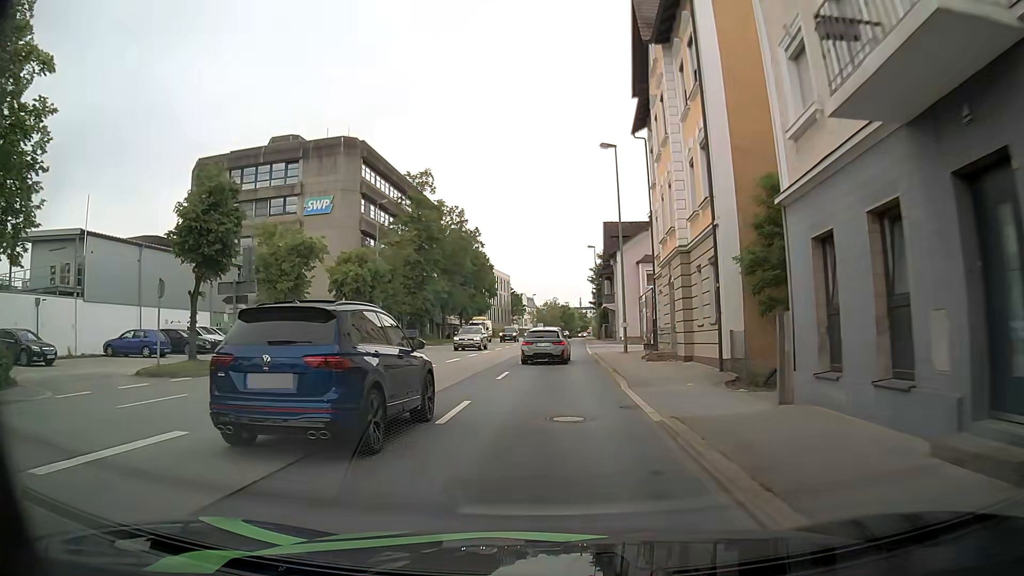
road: primary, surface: asphalt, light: Day
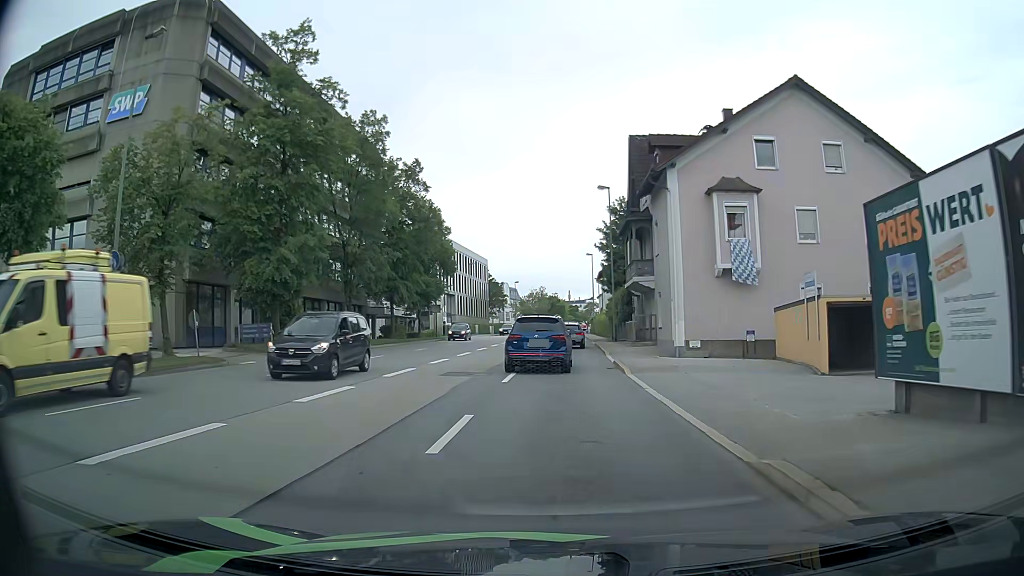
(+0.4, +29.4) m; +3°
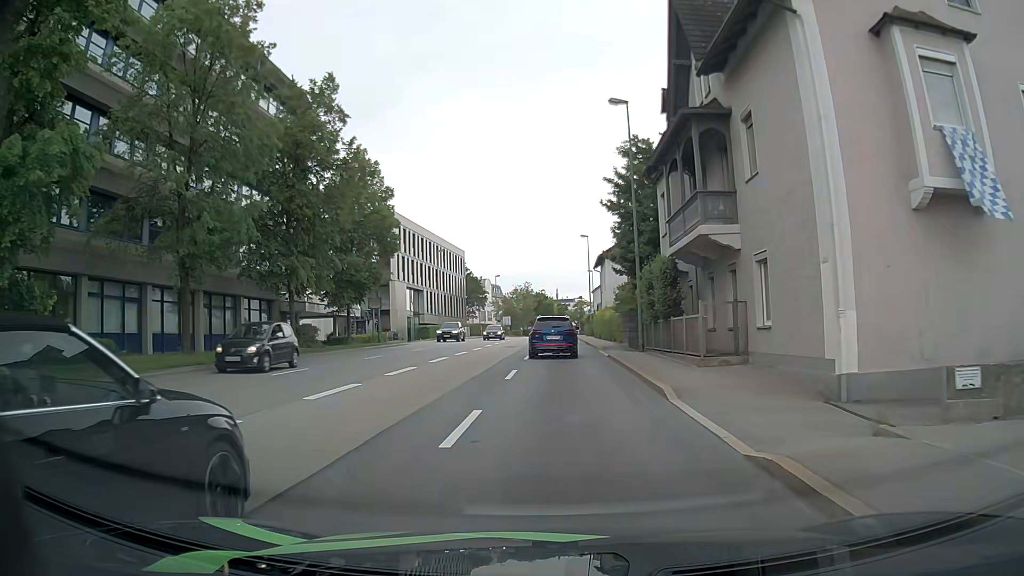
(-0.3, +17.6) m; -1°
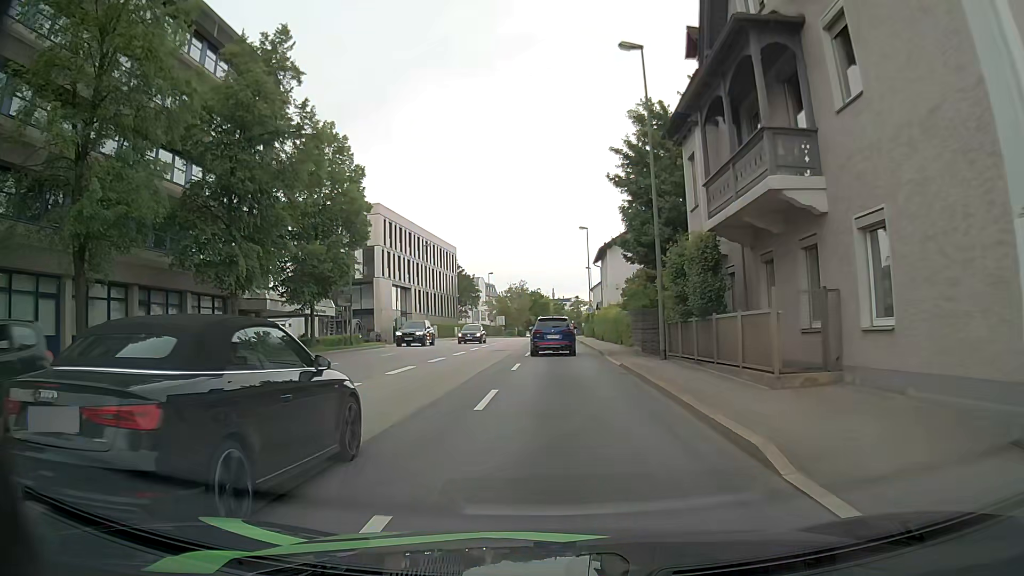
(0.0, +5.8) m; +1°
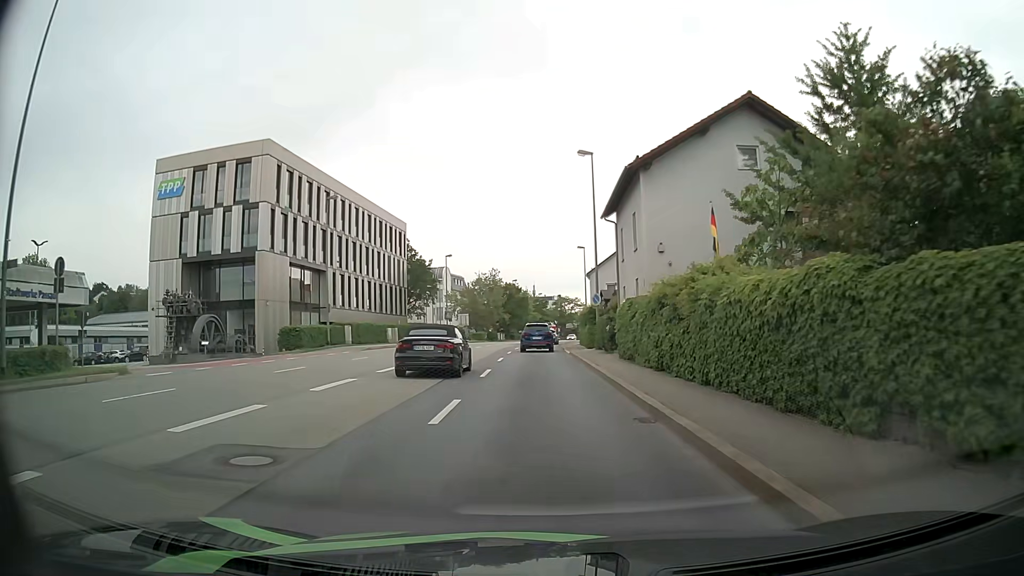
(+0.3, +28.1) m; +1°
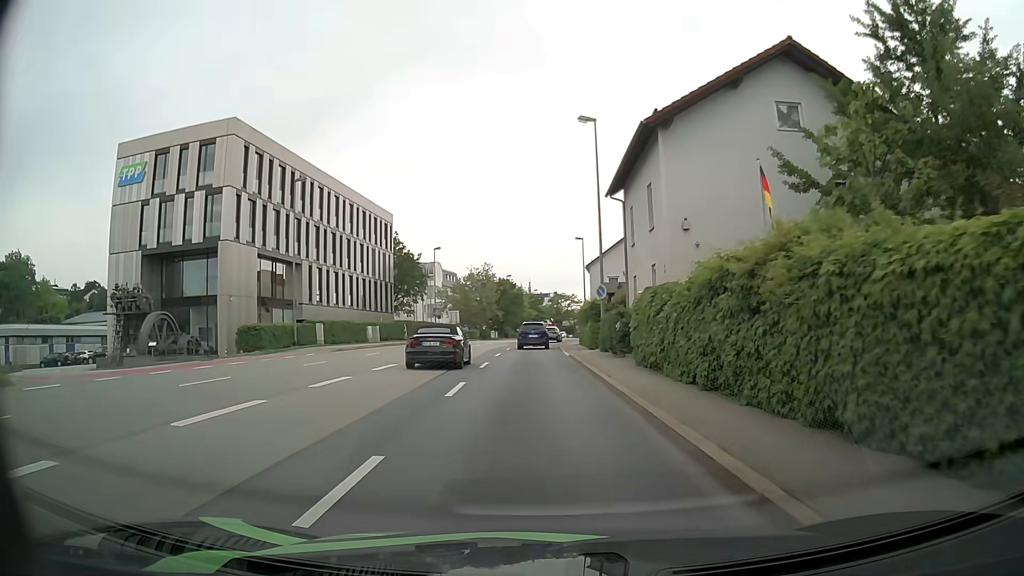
(0.0, +5.5) m; +1°
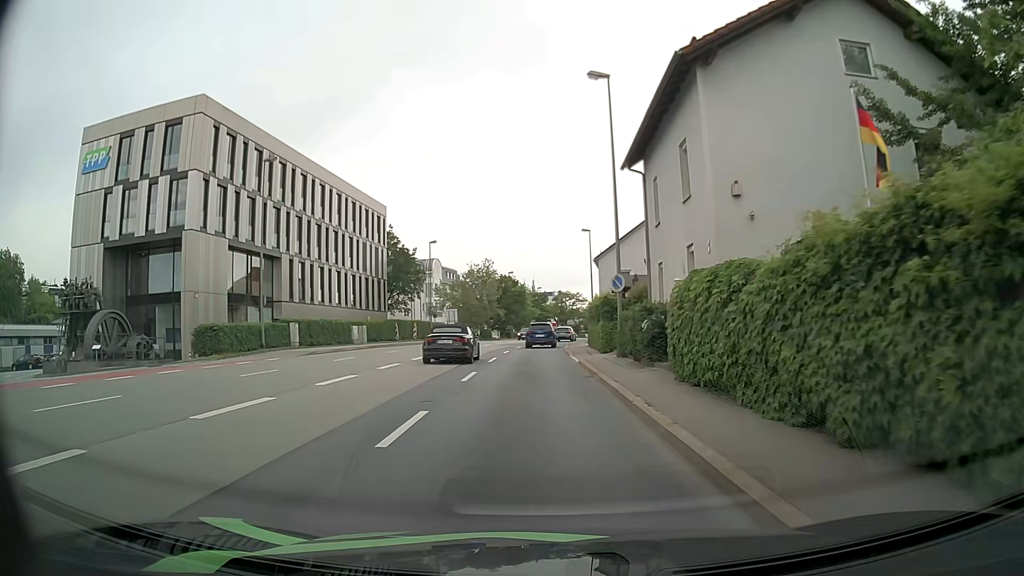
(0.0, +5.4) m; -1°
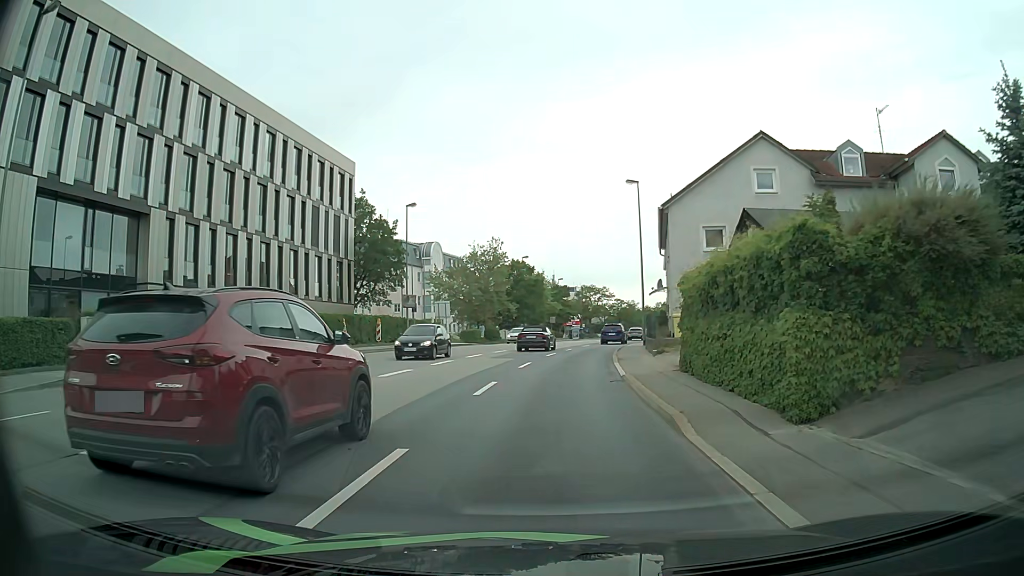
(-0.3, +21.2) m; -2°
(0, +10) (+1, +20) (+1, +30) (+2, +40) (+4, +50) (+6, +60) (+8, +69) (+10, +79) (+12, +89) (+14, +99) m
